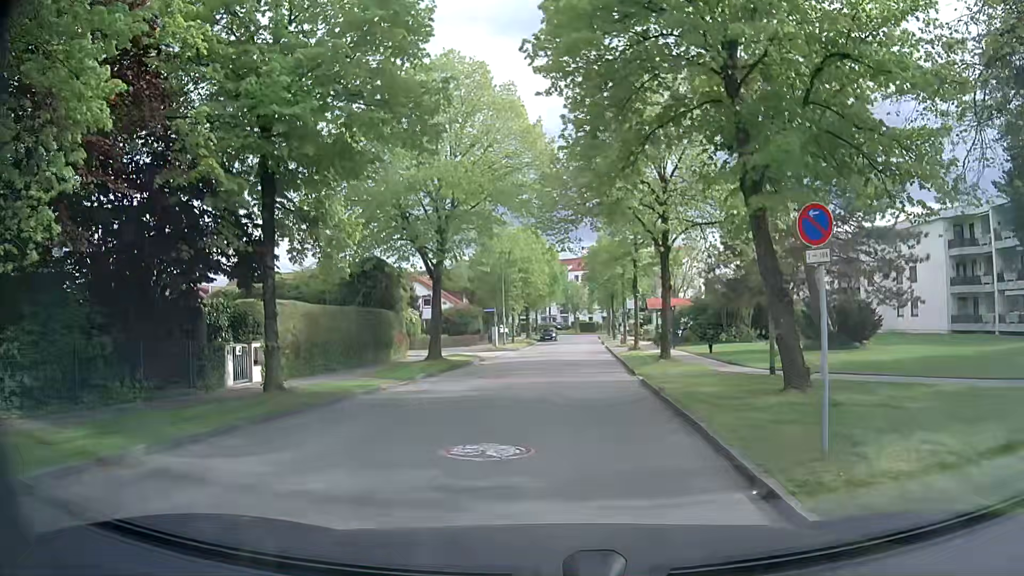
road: residential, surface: asphalt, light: Day
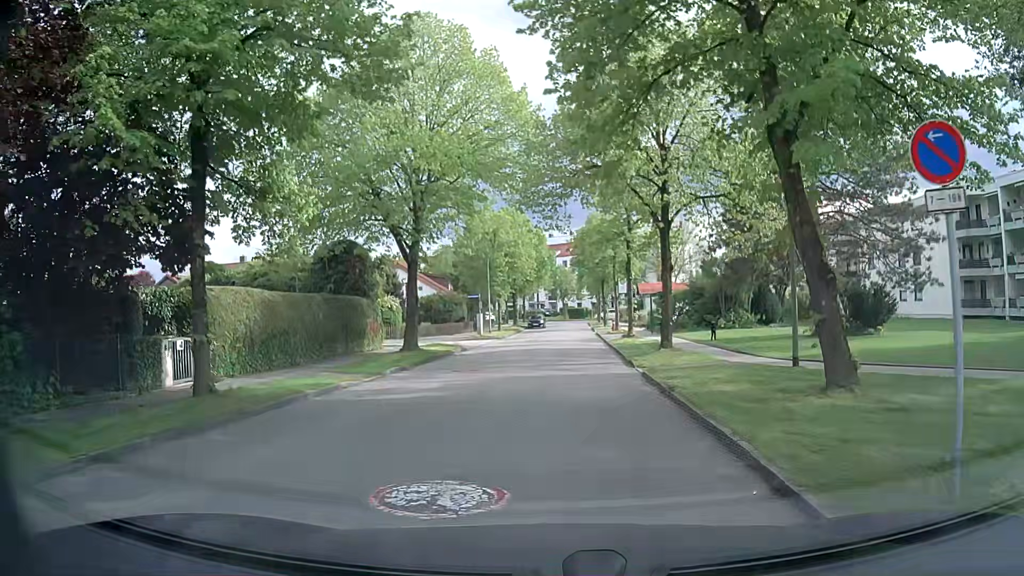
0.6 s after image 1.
(+0.1, +2.5) m; +1°
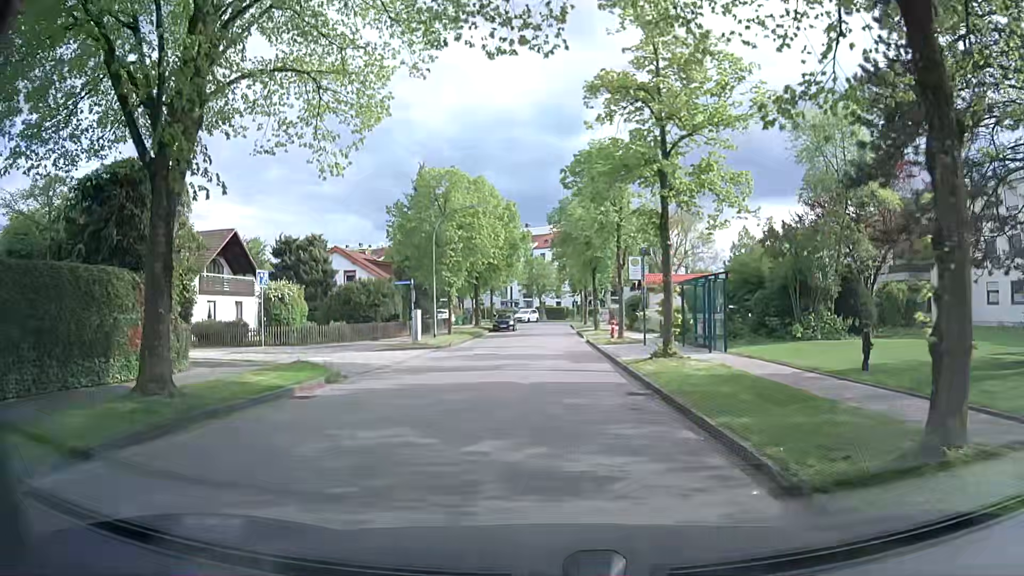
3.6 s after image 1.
(+0.5, +16.1) m; +3°
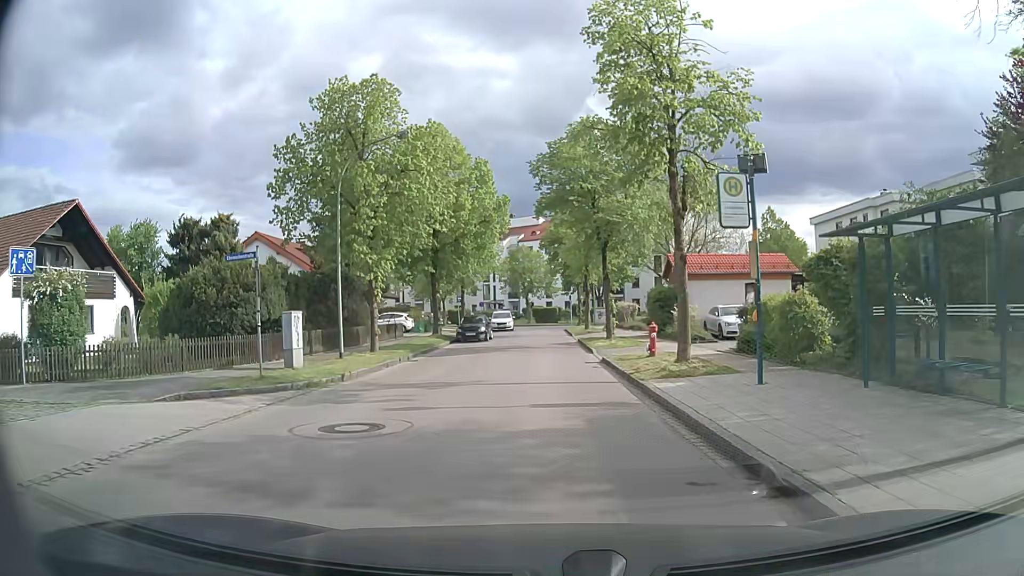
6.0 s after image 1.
(0.0, +15.7) m; +1°
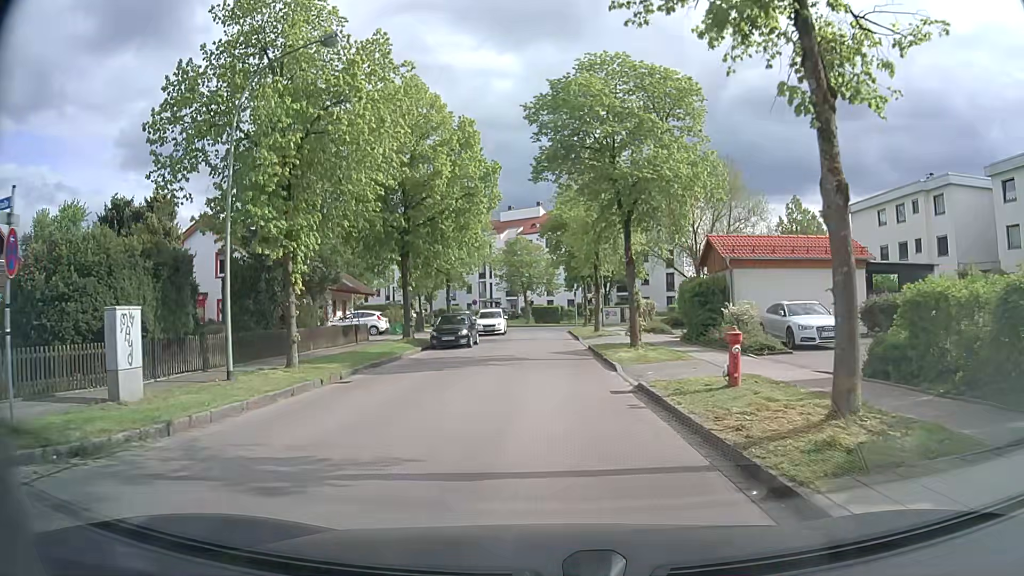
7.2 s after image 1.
(-0.1, +8.2) m; -1°
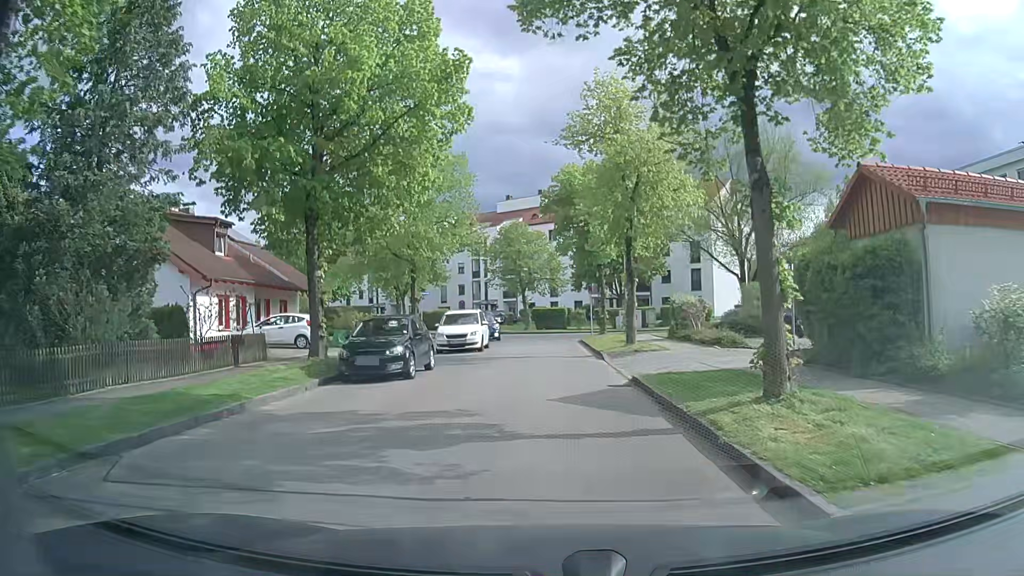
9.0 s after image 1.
(+0.1, +12.7) m; 0°
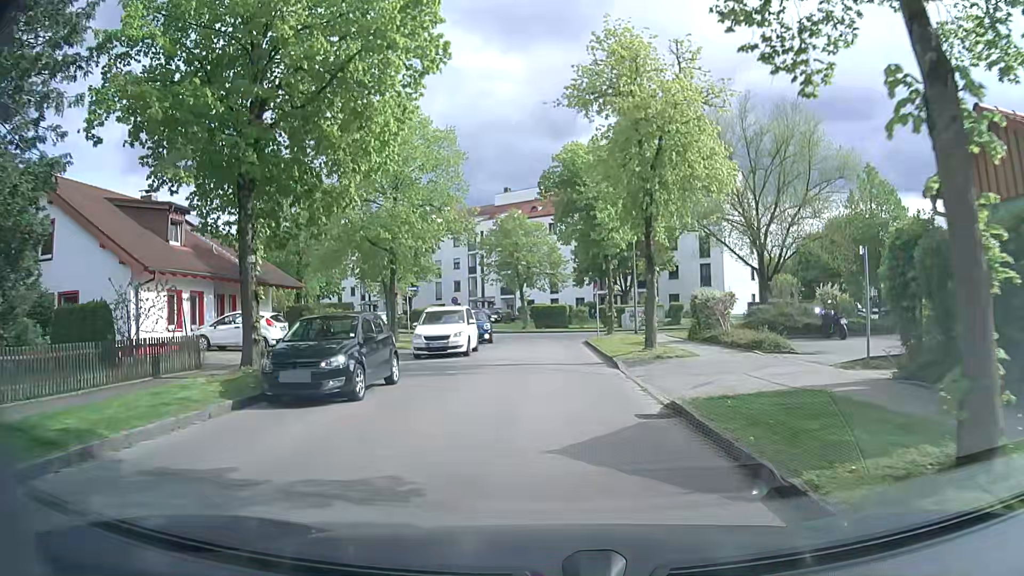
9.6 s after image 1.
(0.0, +4.2) m; 0°
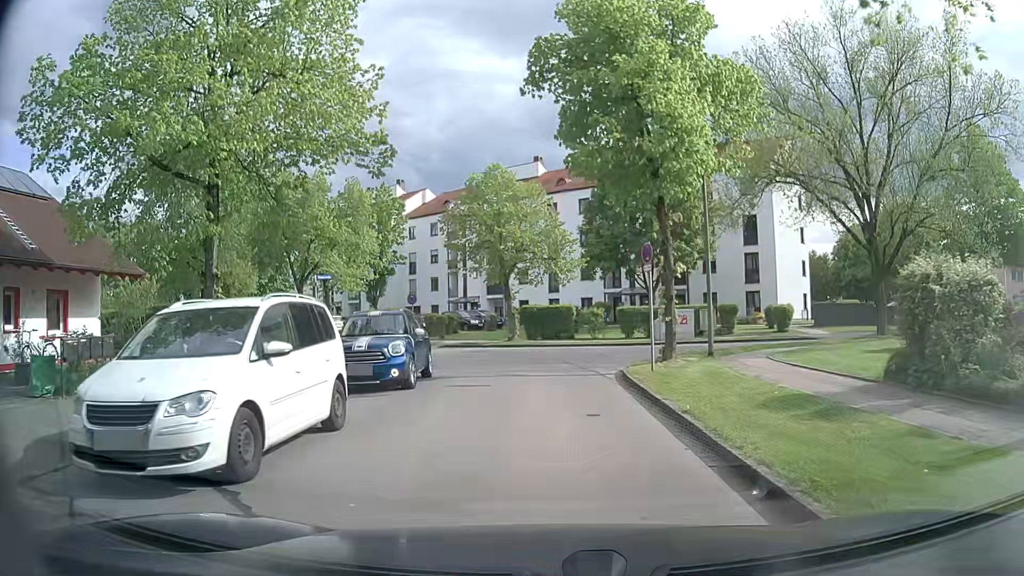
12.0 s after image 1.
(+0.1, +15.5) m; 0°
